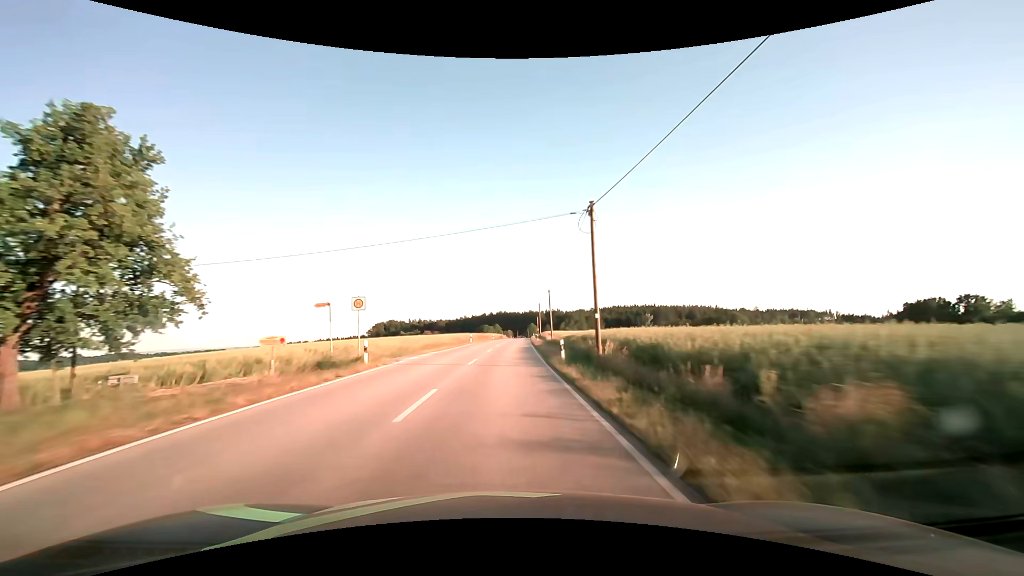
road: secondary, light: Day
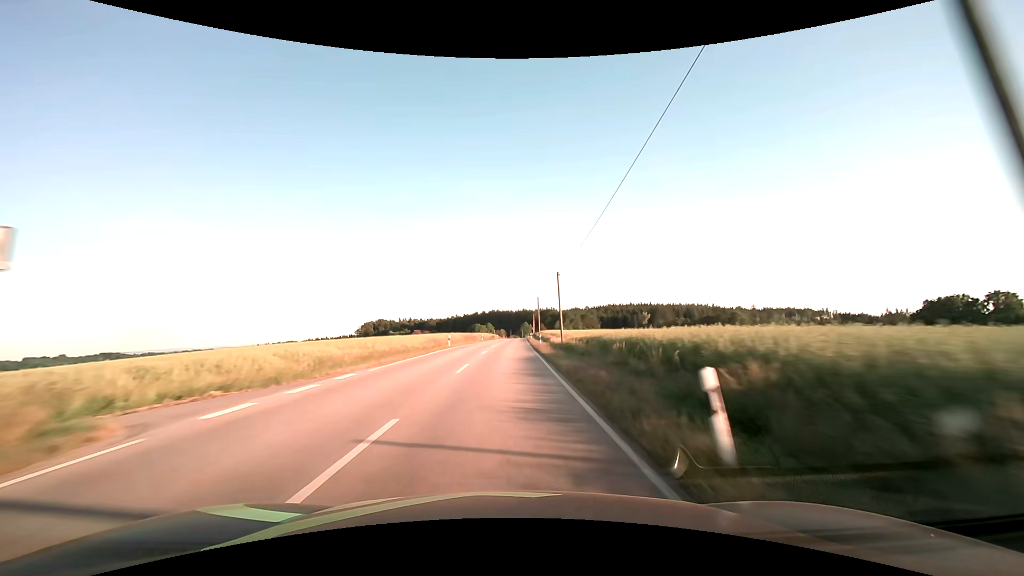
(+0.1, +15.8) m; +1°
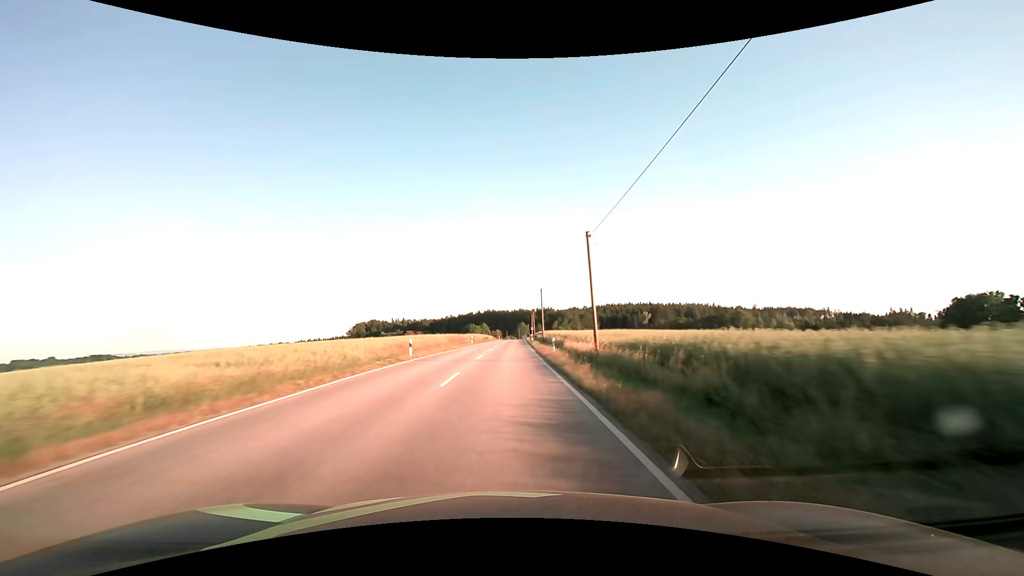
(+0.1, +15.8) m; 0°
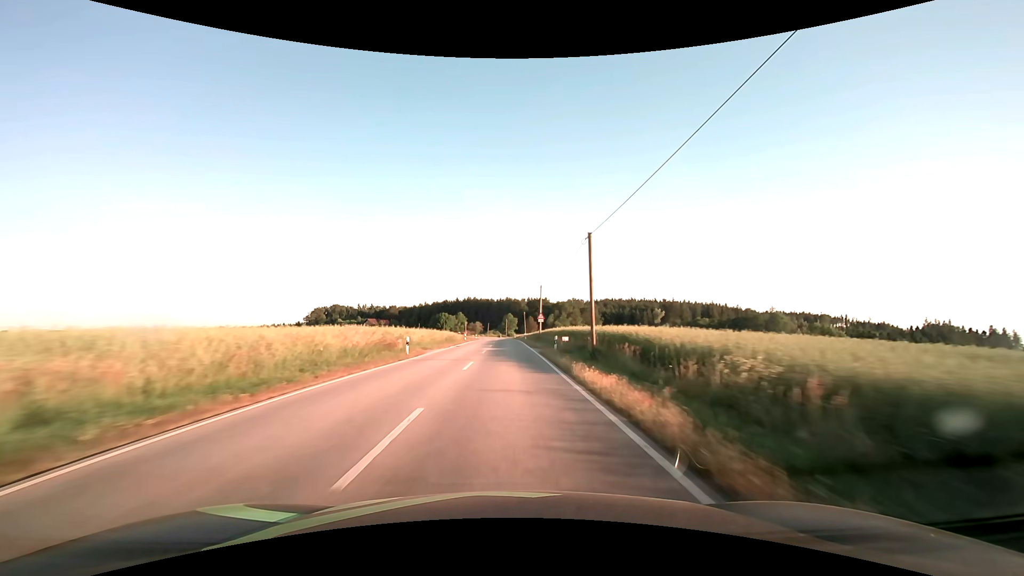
(+1.1, +79.3) m; +2°
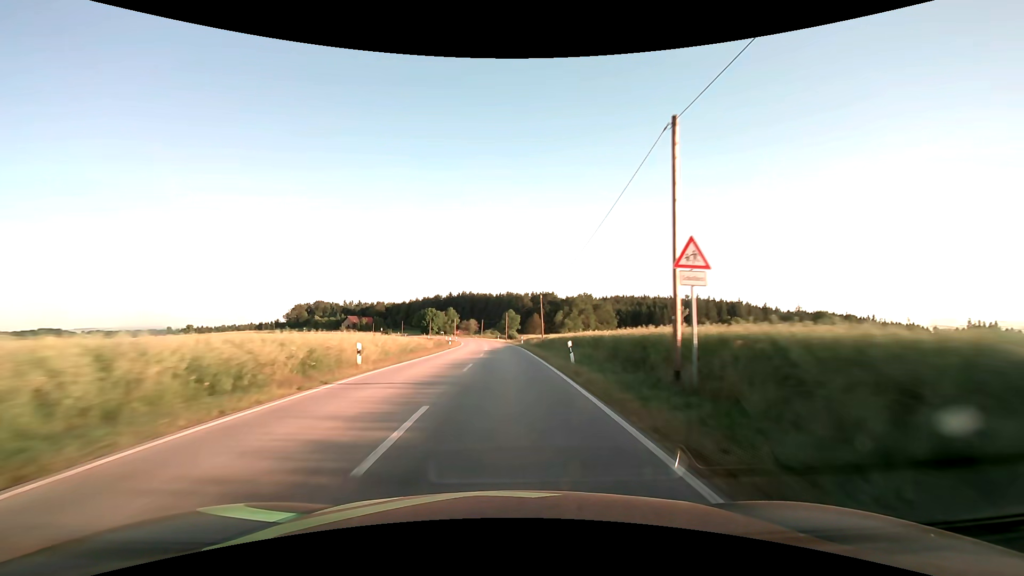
(+0.1, +47.7) m; 0°
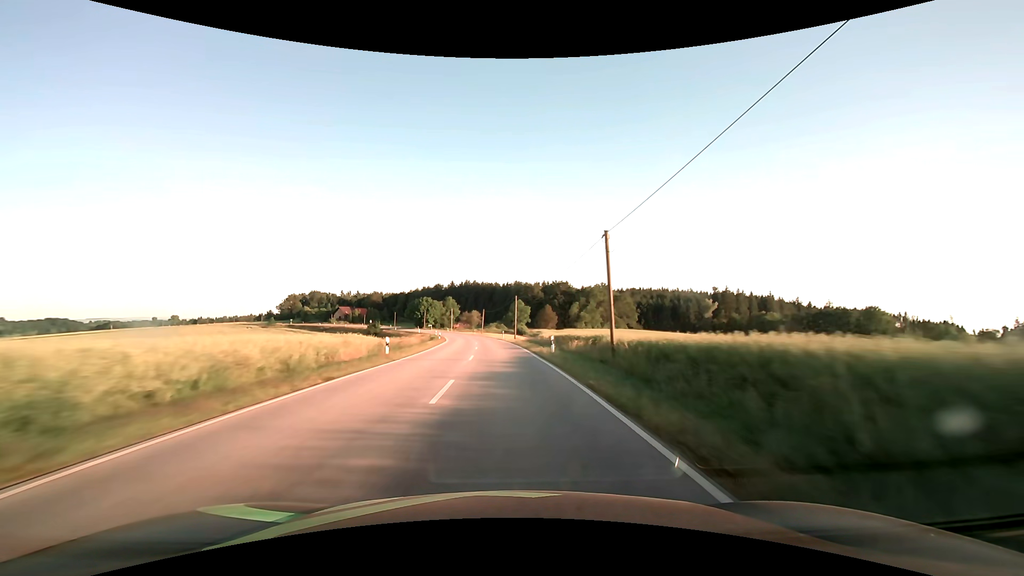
(-0.2, +31.8) m; -1°
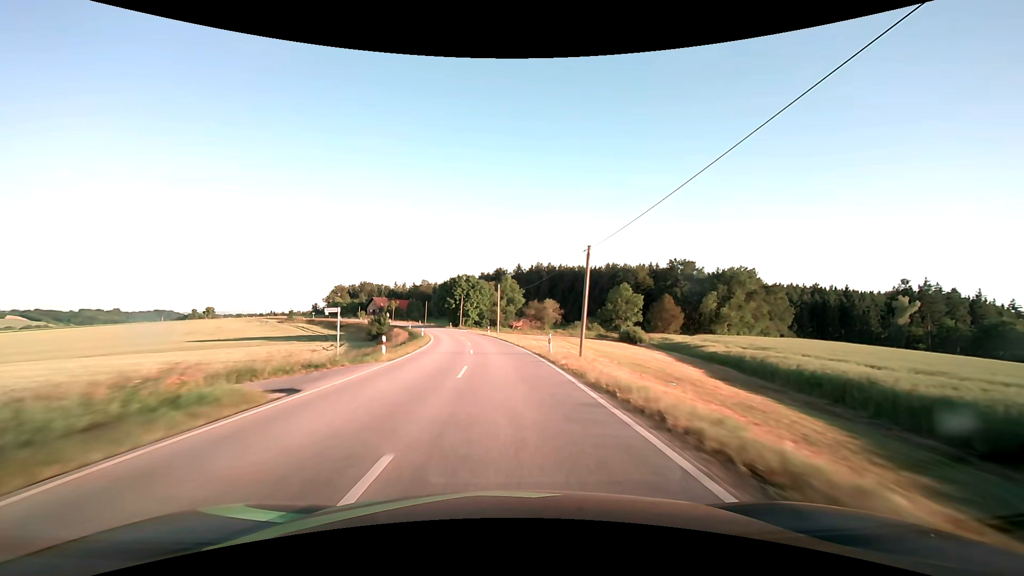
(-5.1, +79.2) m; -8°
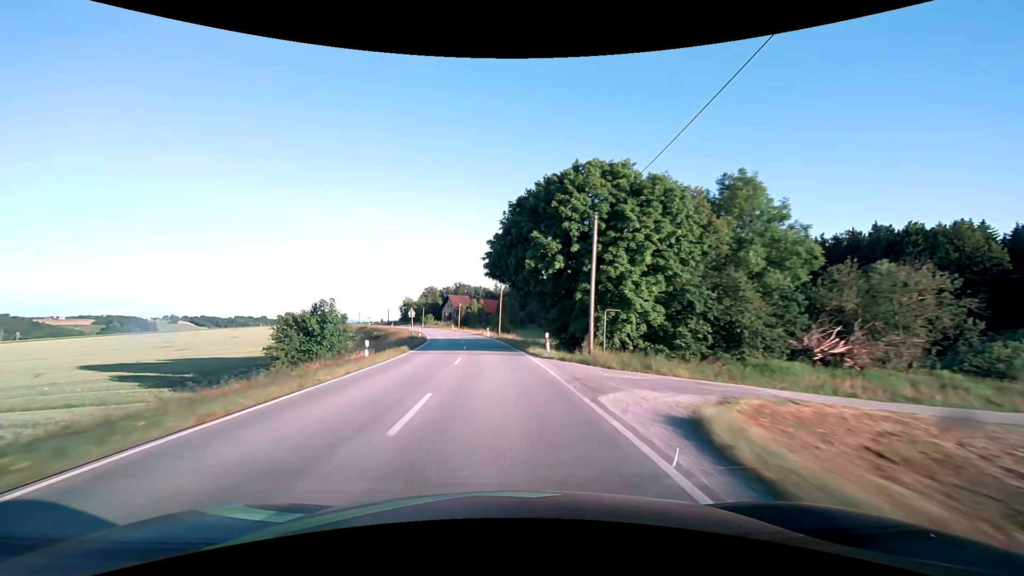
(-7.9, +78.5) m; -13°
(0, +10) (-1, +20) (-1, +30) (-2, +40) (-4, +50) (-5, +60) (-7, +70) (-9, +79) (-12, +89) (-14, +99) m
